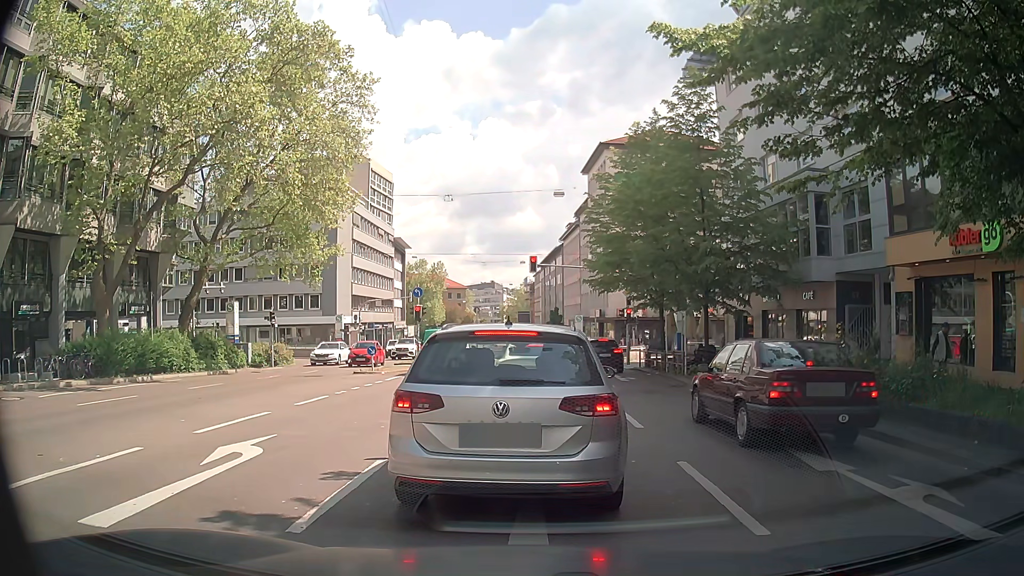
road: secondary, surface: asphalt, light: Day
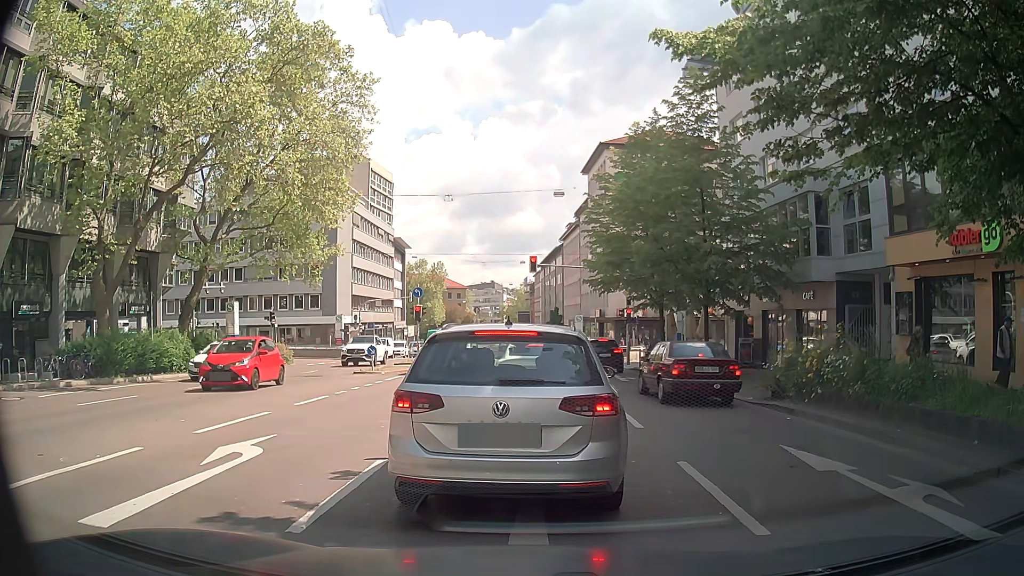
(0.0, 0.0) m; 0°
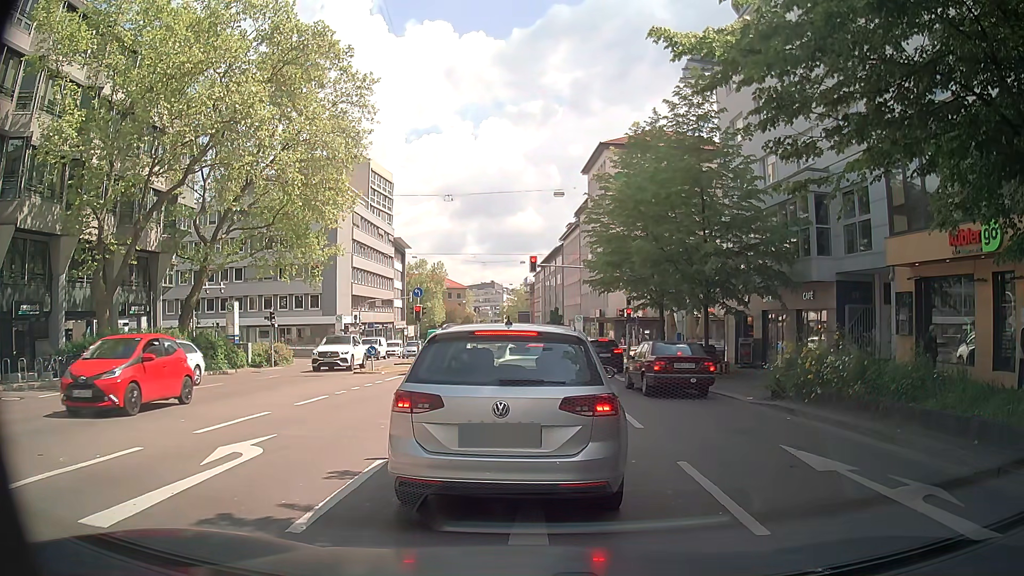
(0.0, 0.0) m; 0°
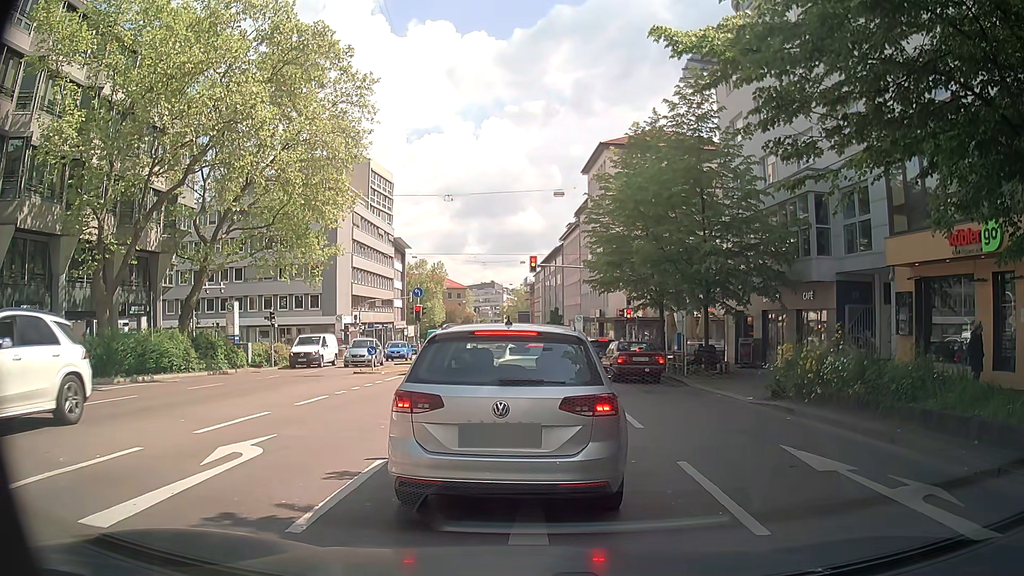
(0.0, 0.0) m; 0°
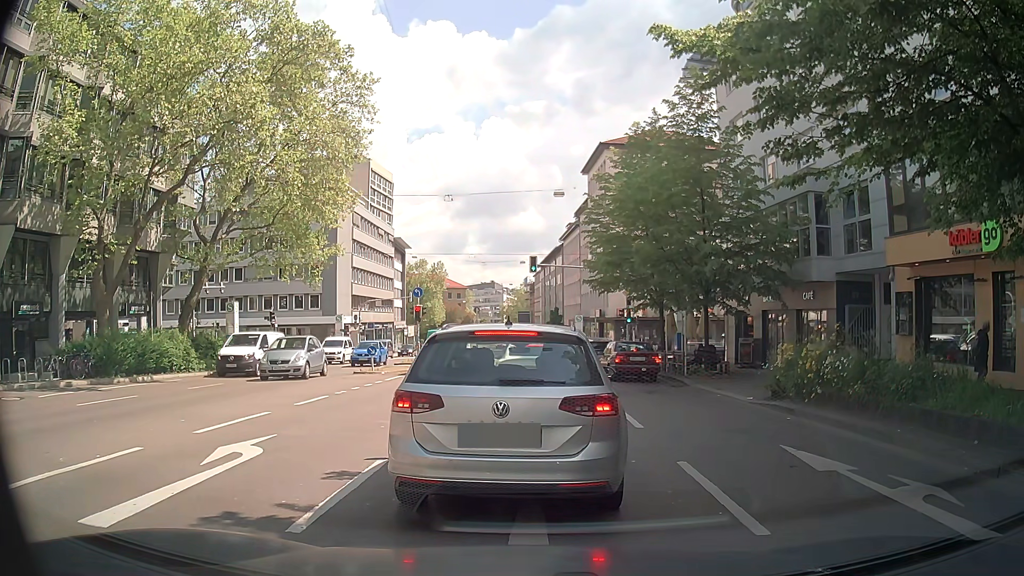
(0.0, 0.0) m; 0°
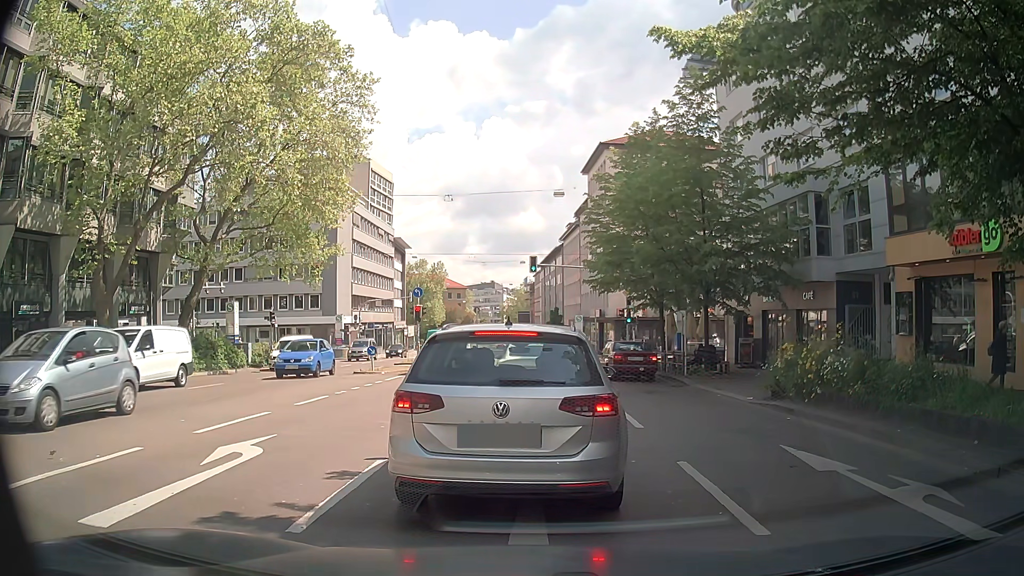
(0.0, 0.0) m; 0°
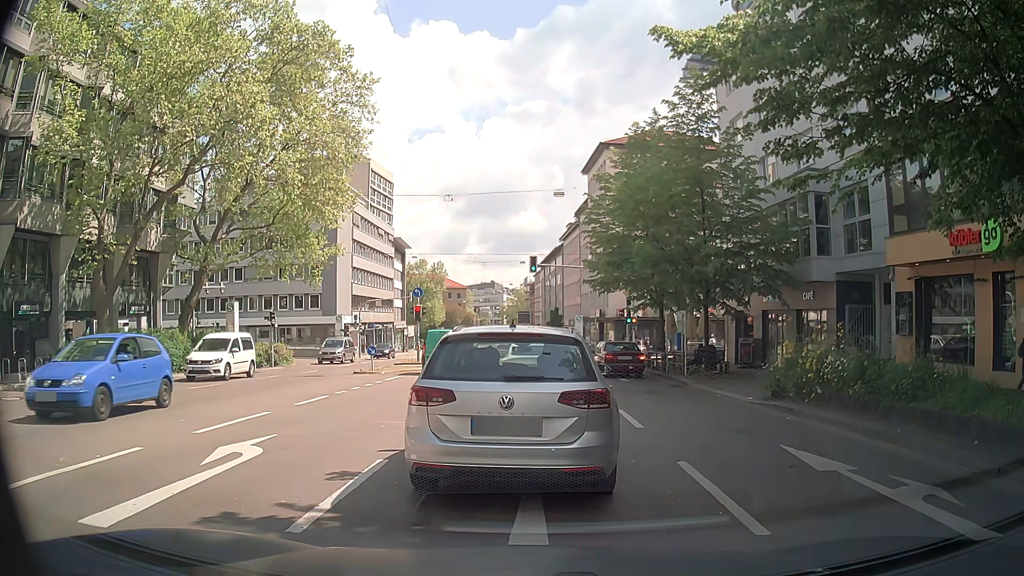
(0.0, 0.0) m; 0°
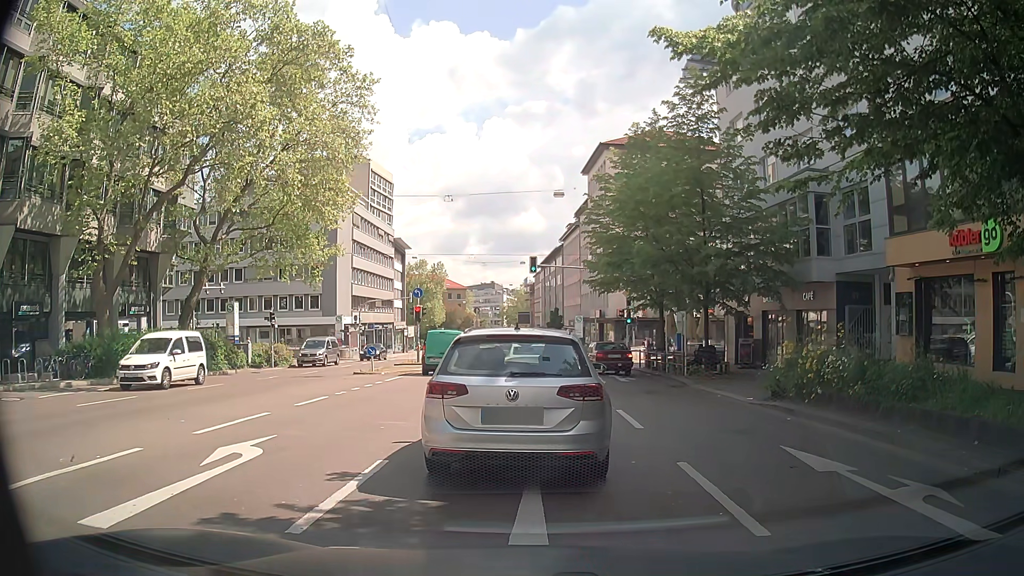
(0.0, 0.0) m; 0°
